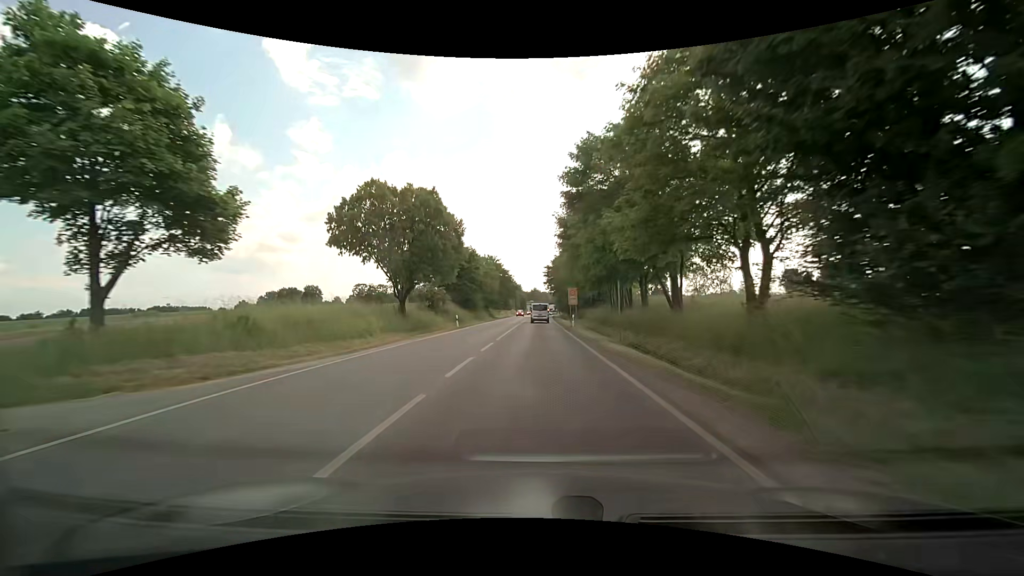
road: secondary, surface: asphalt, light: Day
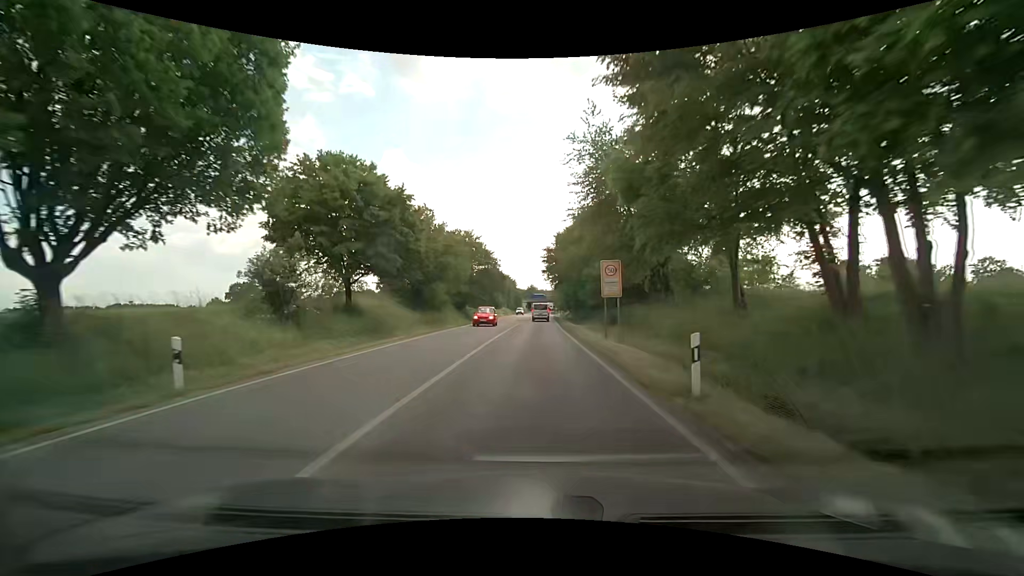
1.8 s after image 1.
(+0.2, +29.4) m; +1°
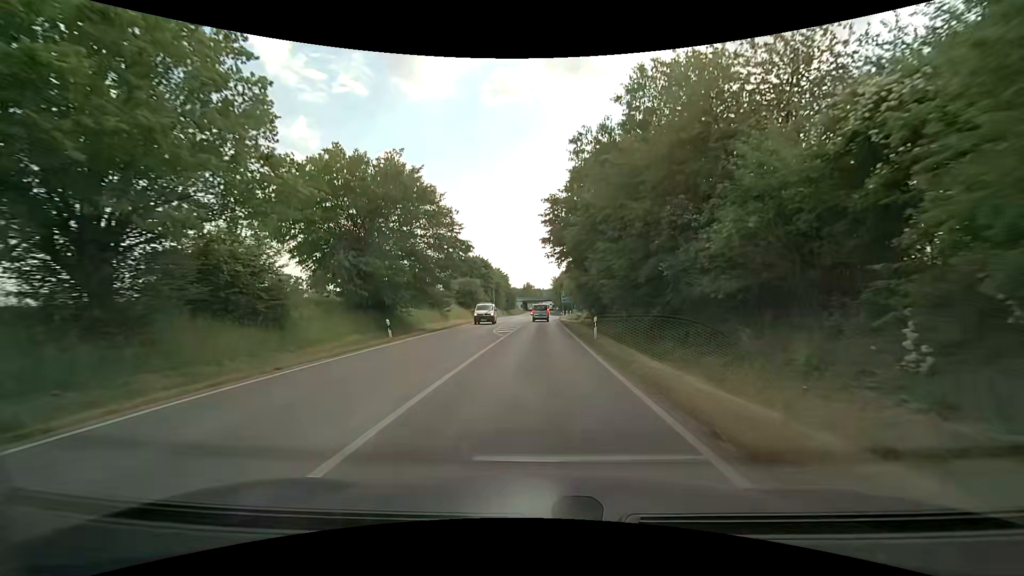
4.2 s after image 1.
(-0.2, +34.8) m; 0°
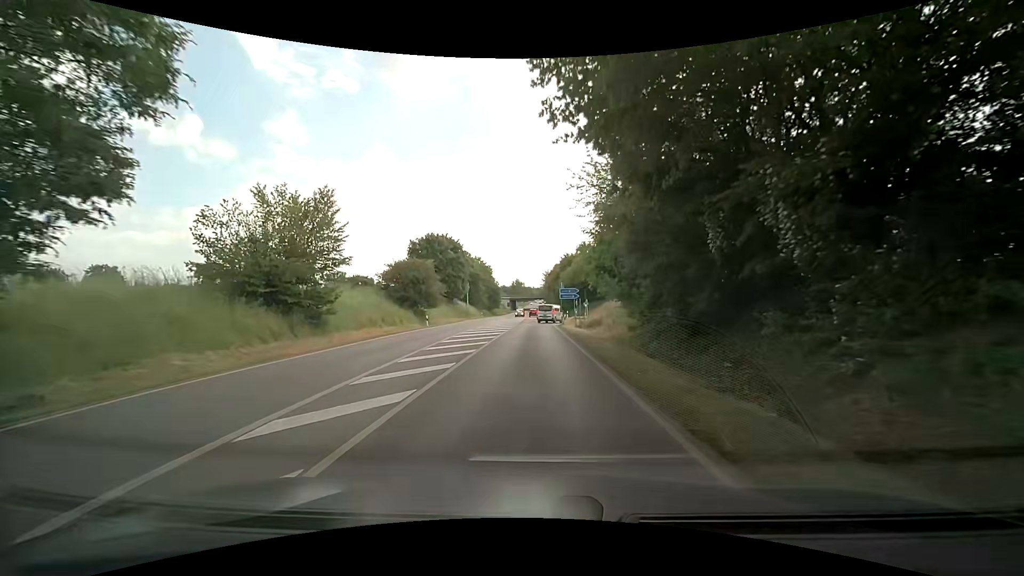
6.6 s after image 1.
(+0.3, +31.2) m; +1°
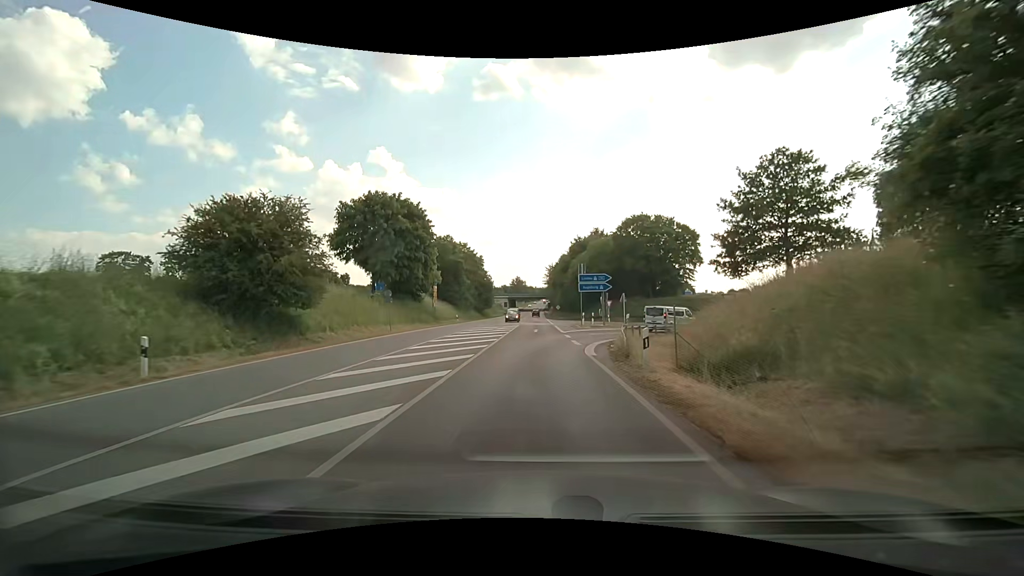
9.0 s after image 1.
(-0.1, +30.4) m; 0°
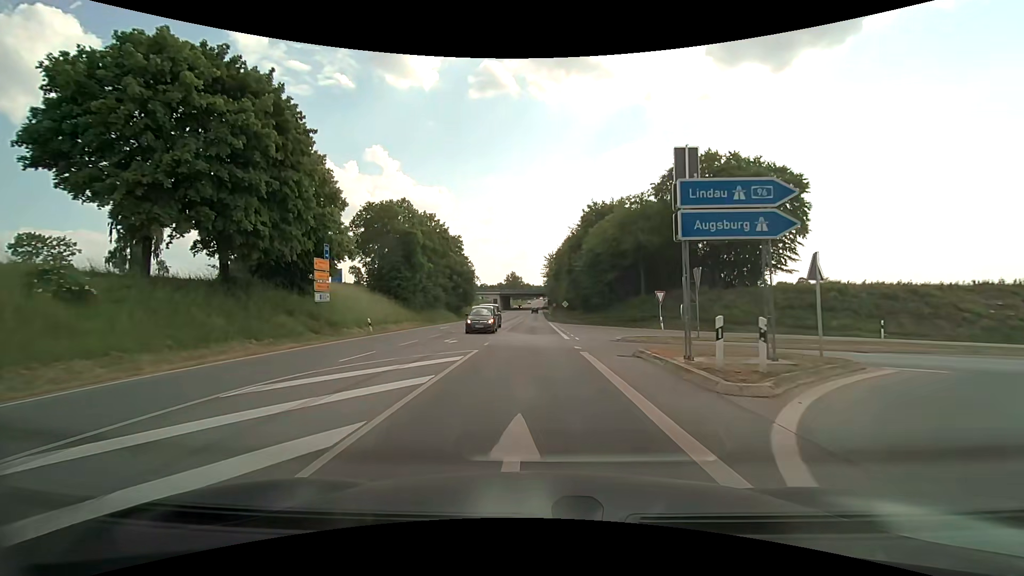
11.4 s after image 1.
(-0.1, +30.9) m; 0°
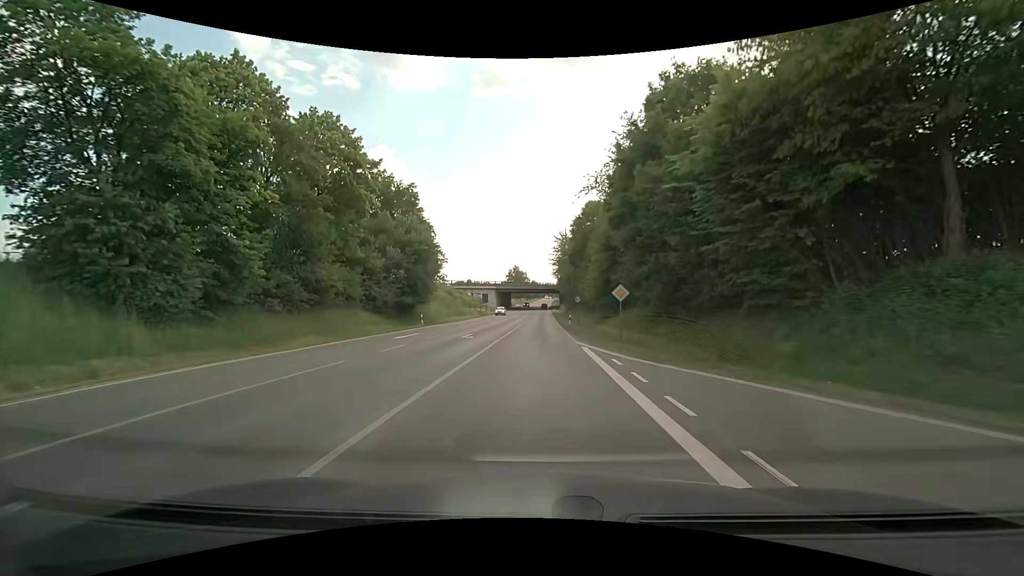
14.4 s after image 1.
(-0.1, +38.3) m; -1°
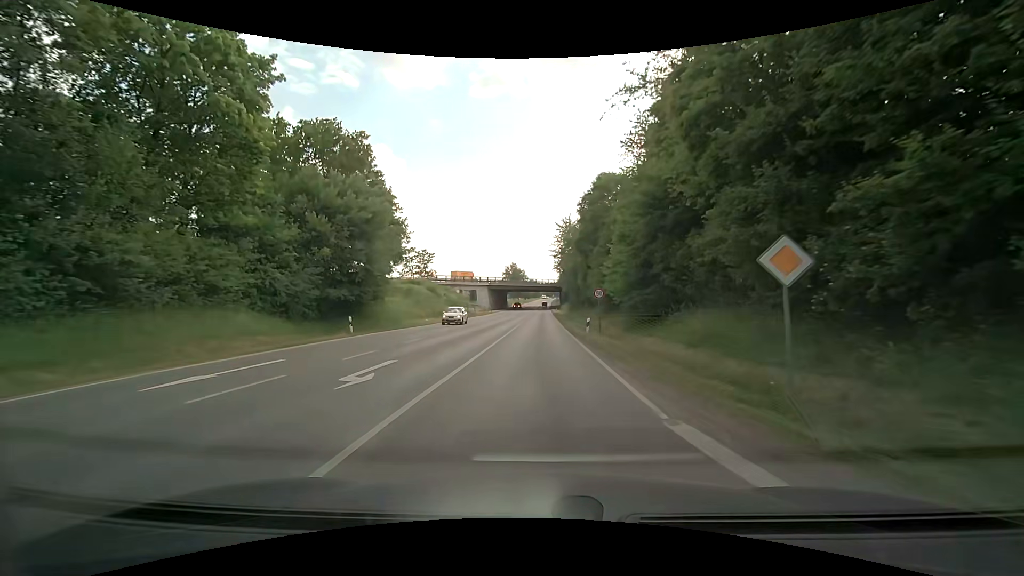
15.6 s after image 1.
(-0.1, +15.5) m; 0°
